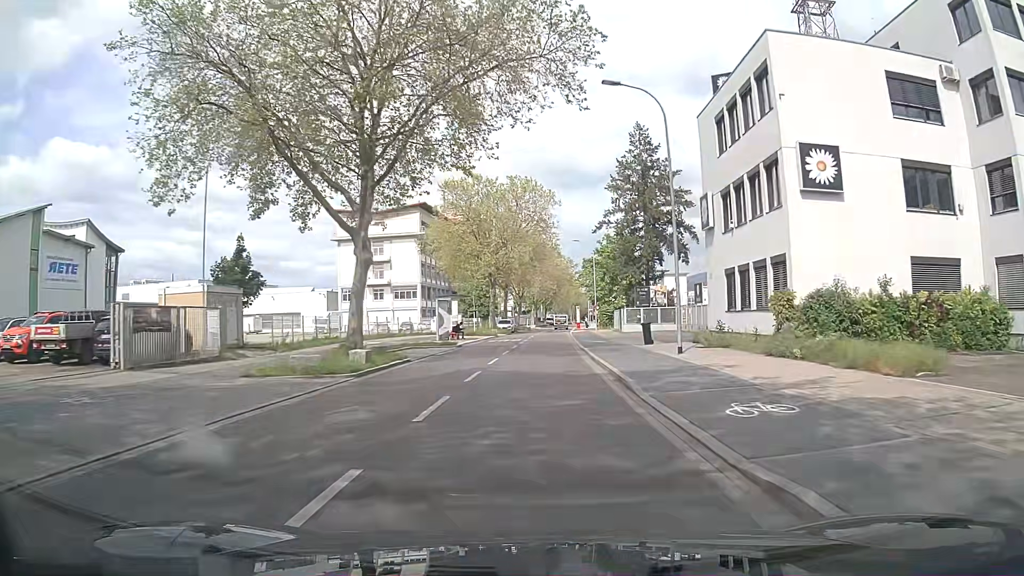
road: unclassified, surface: asphalt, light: Day
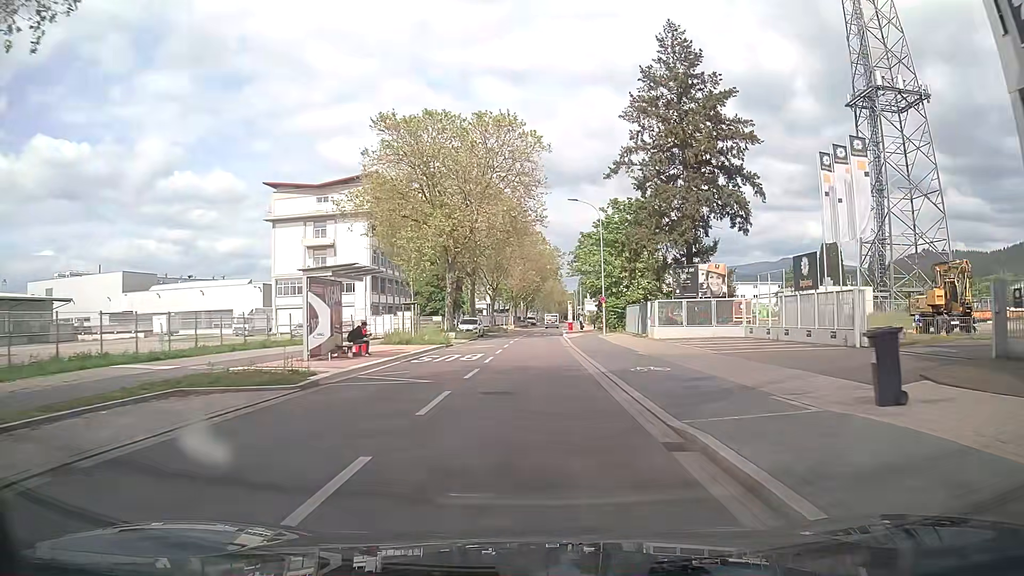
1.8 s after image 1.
(+0.3, +23.5) m; +2°
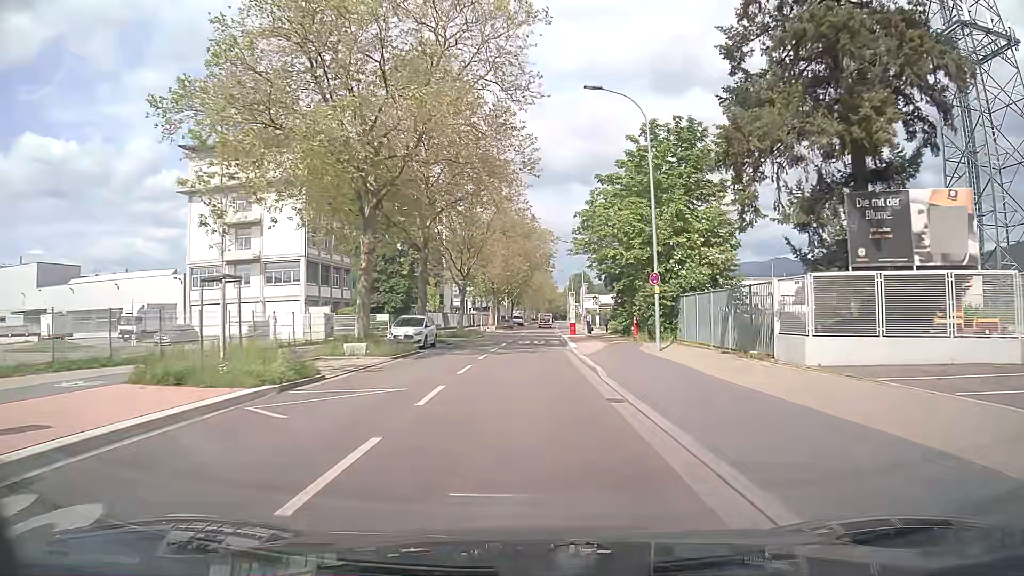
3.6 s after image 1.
(0.0, +23.0) m; 0°
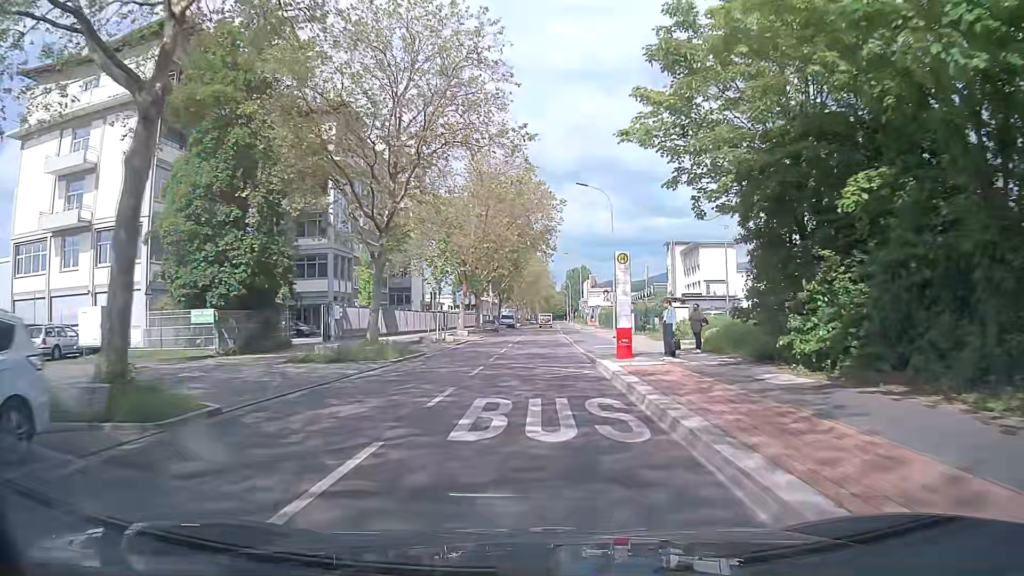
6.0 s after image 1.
(+0.3, +30.2) m; 0°
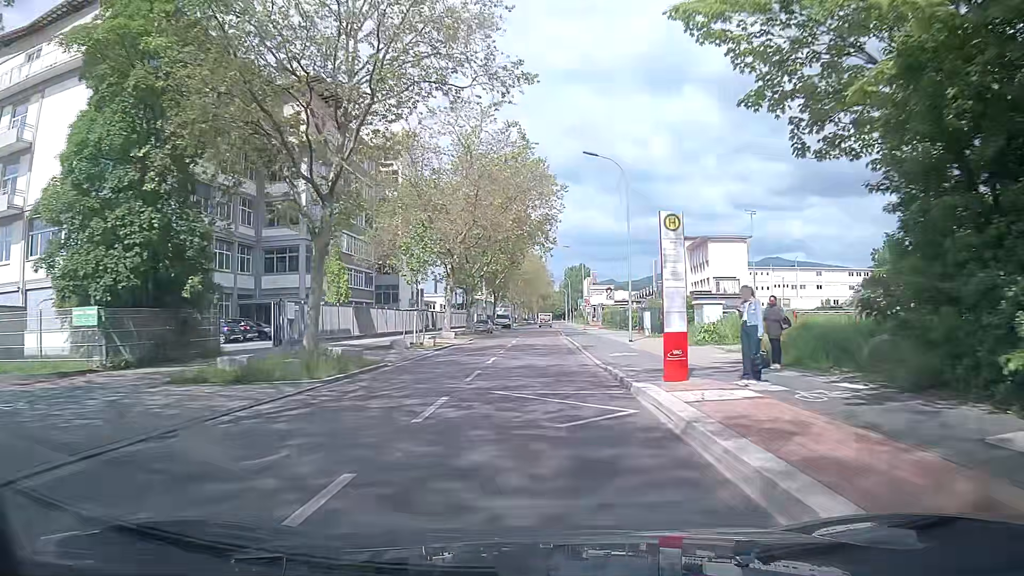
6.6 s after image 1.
(+0.1, +7.5) m; +2°
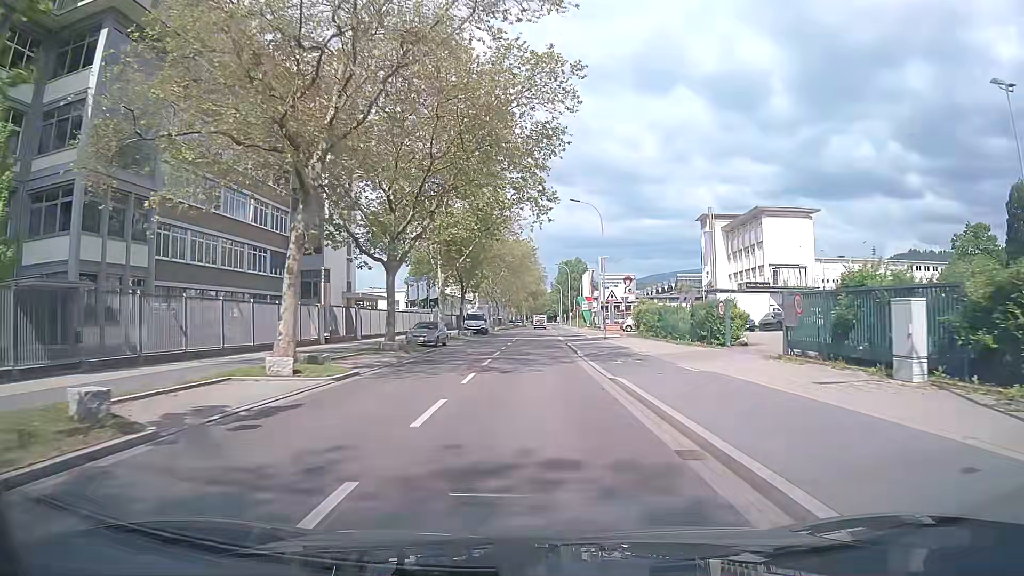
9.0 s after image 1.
(-0.2, +30.3) m; +1°
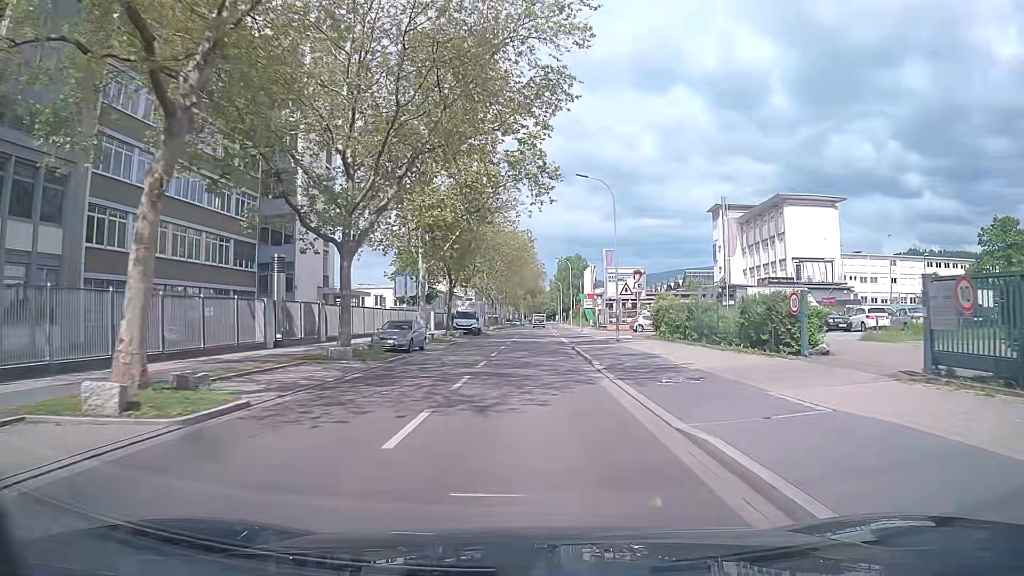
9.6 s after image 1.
(0.0, +7.6) m; 0°
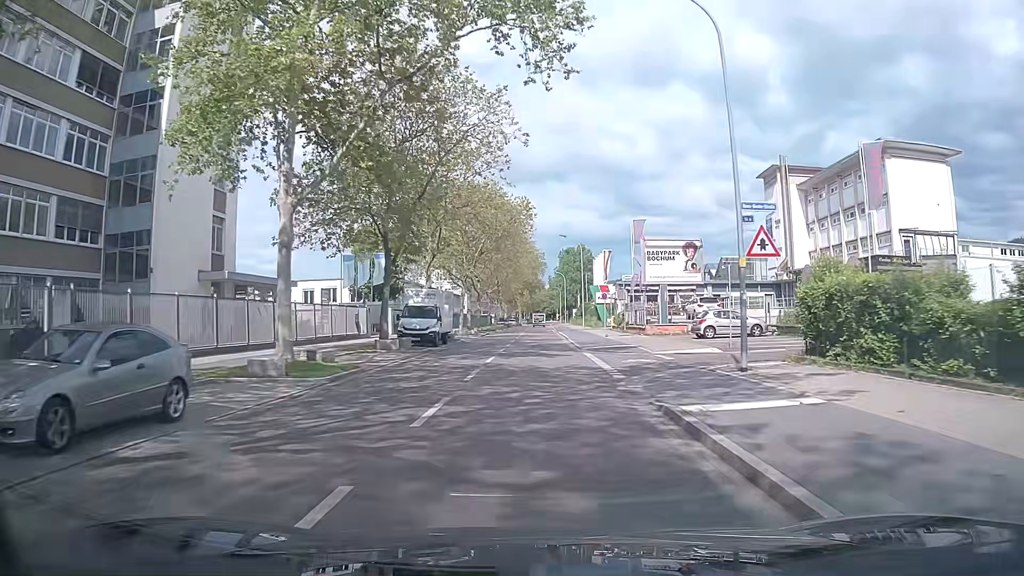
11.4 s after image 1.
(0.0, +22.7) m; 0°
(0, +10) (0, +20) (0, +30) (0, +40) (0, +50) (0, +60) (0, +70) (+1, +80) (+1, +90) (+1, +100) m
